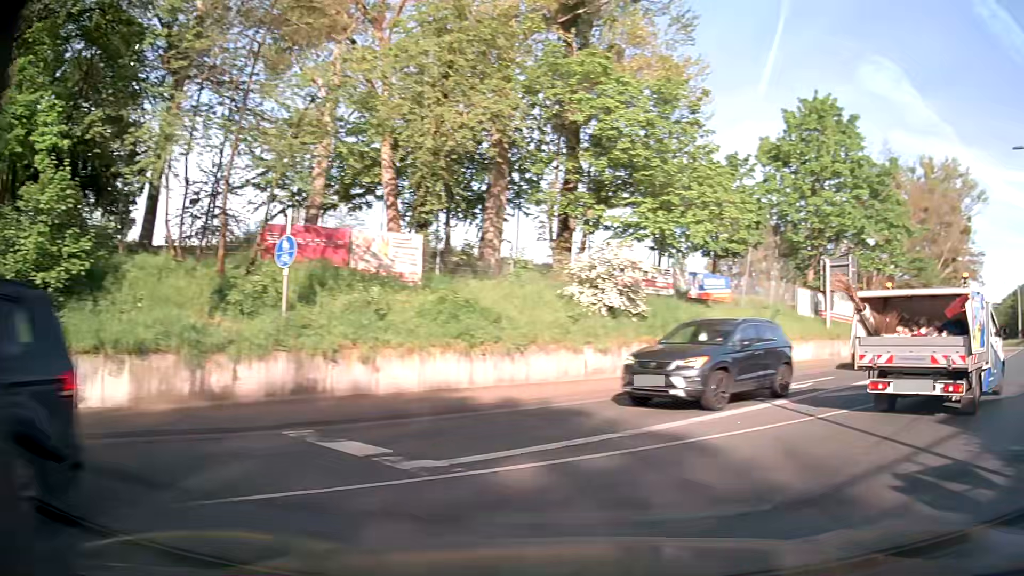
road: secondary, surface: asphalt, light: Day
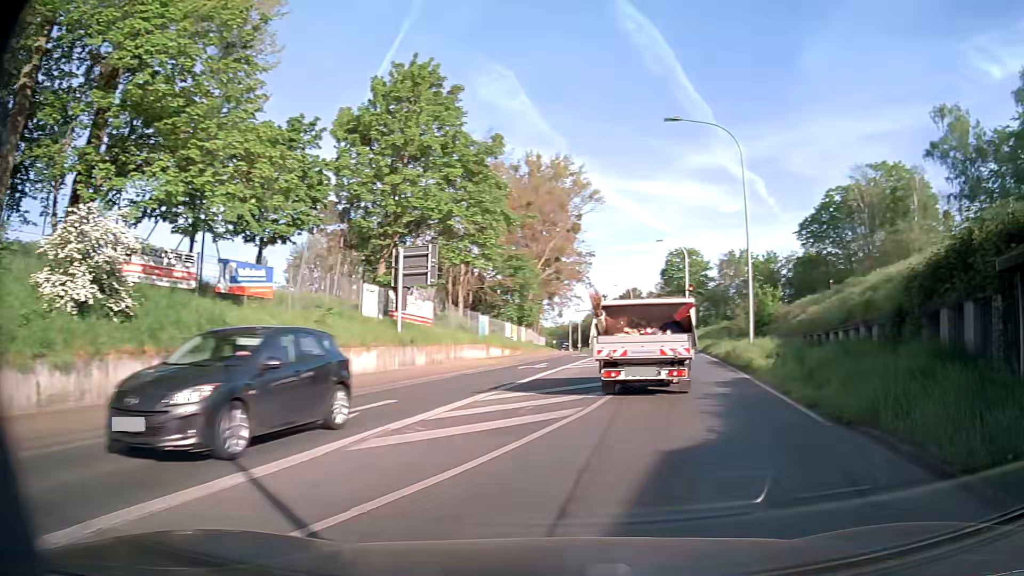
(+1.9, +6.0) m; +33°
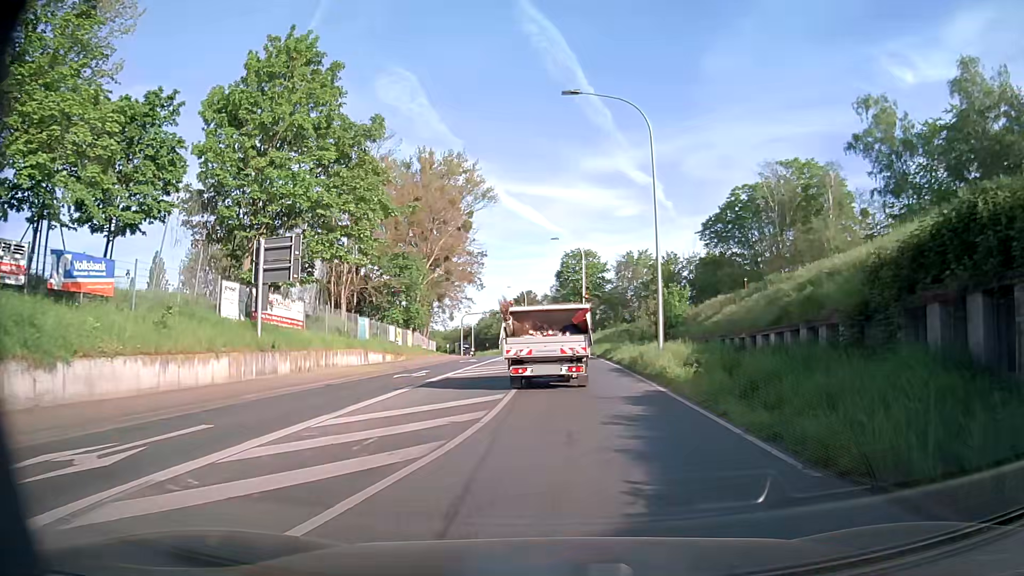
(+0.4, +3.6) m; +11°
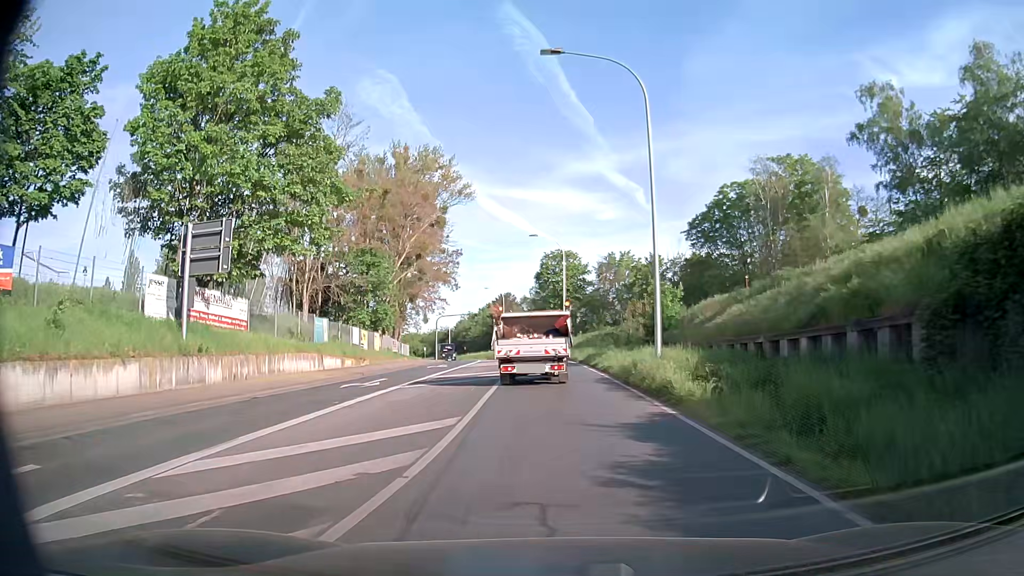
(0.0, +4.0) m; +1°
